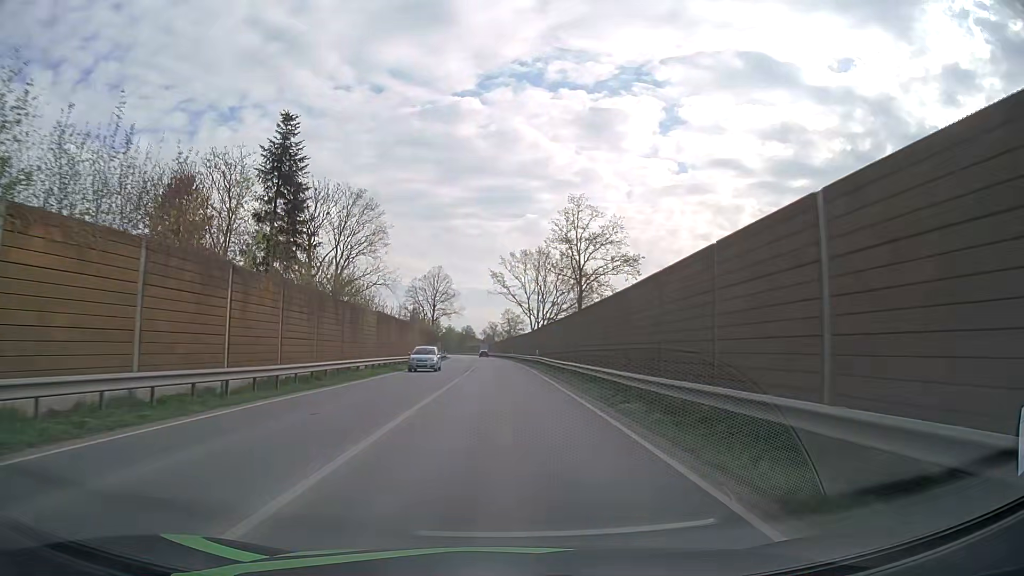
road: primary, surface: asphalt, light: Day
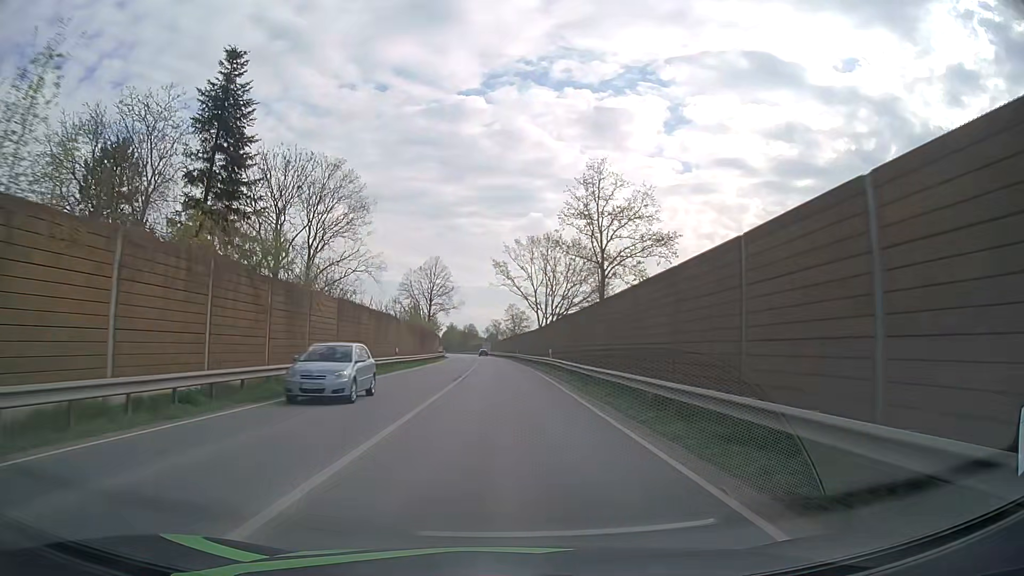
(0.0, +11.4) m; 0°
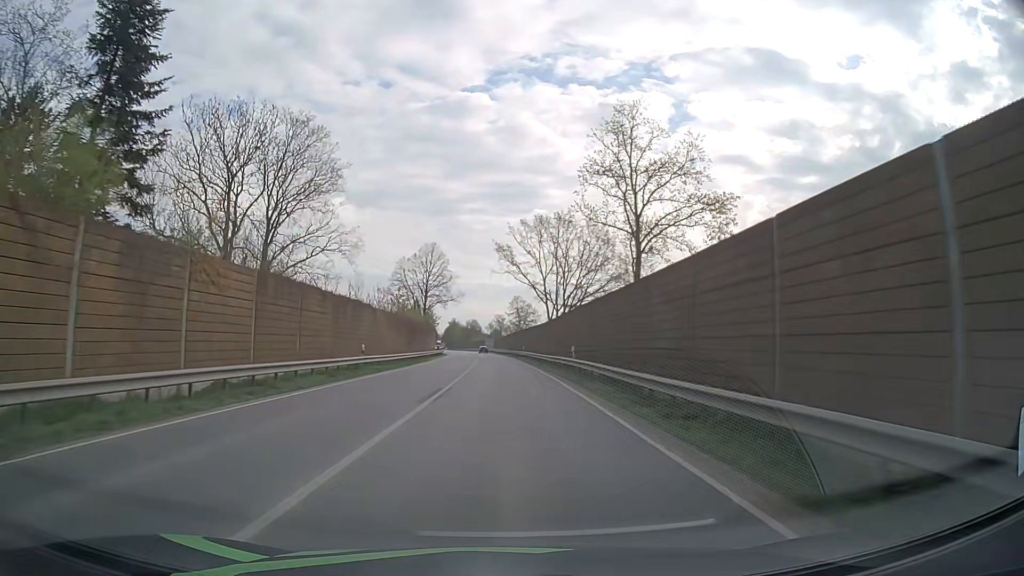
(0.0, +11.6) m; 0°
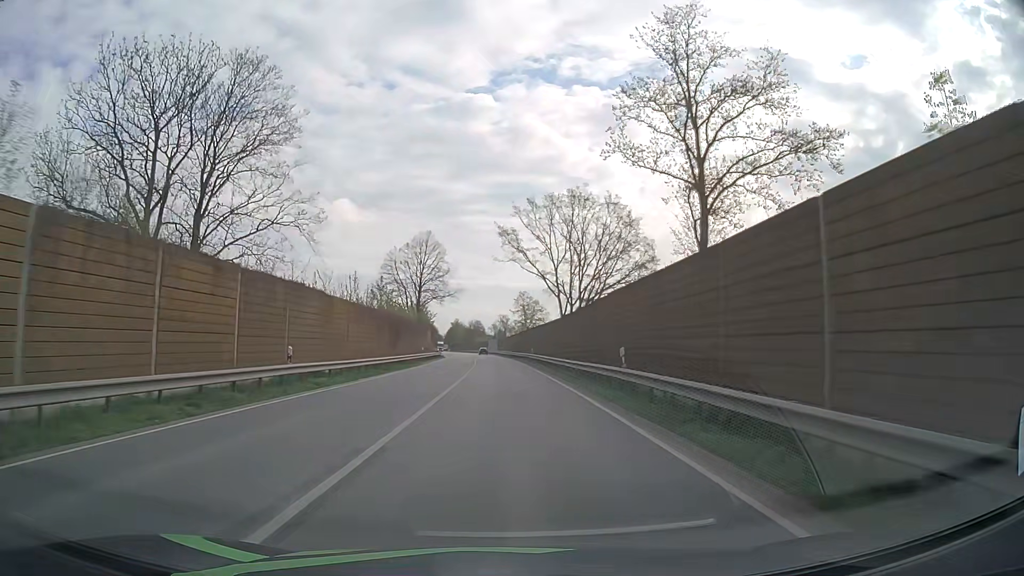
(0.0, +11.8) m; 0°
